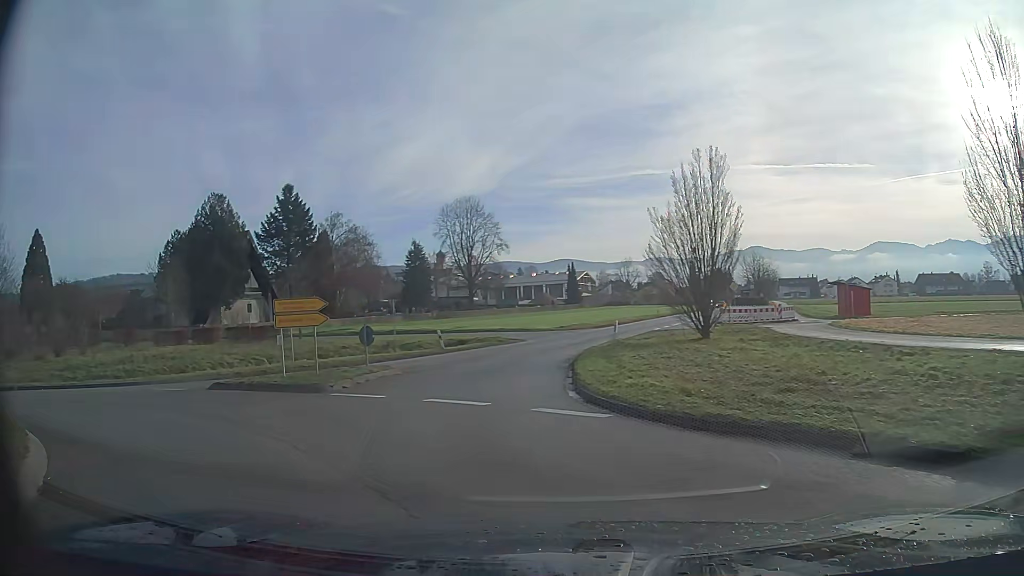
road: primary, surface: asphalt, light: Day
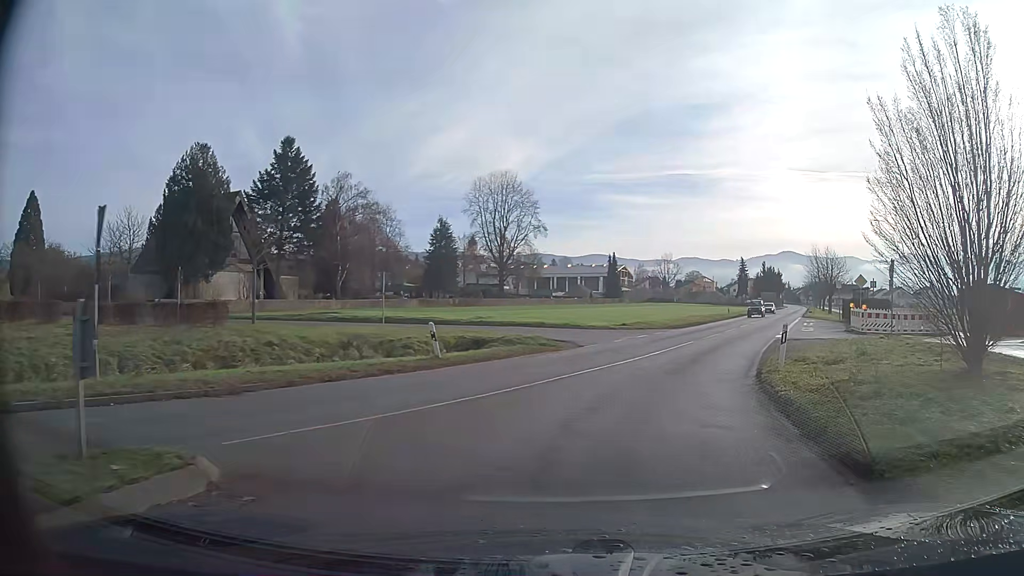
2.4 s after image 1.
(-0.5, +15.5) m; +3°
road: secondary
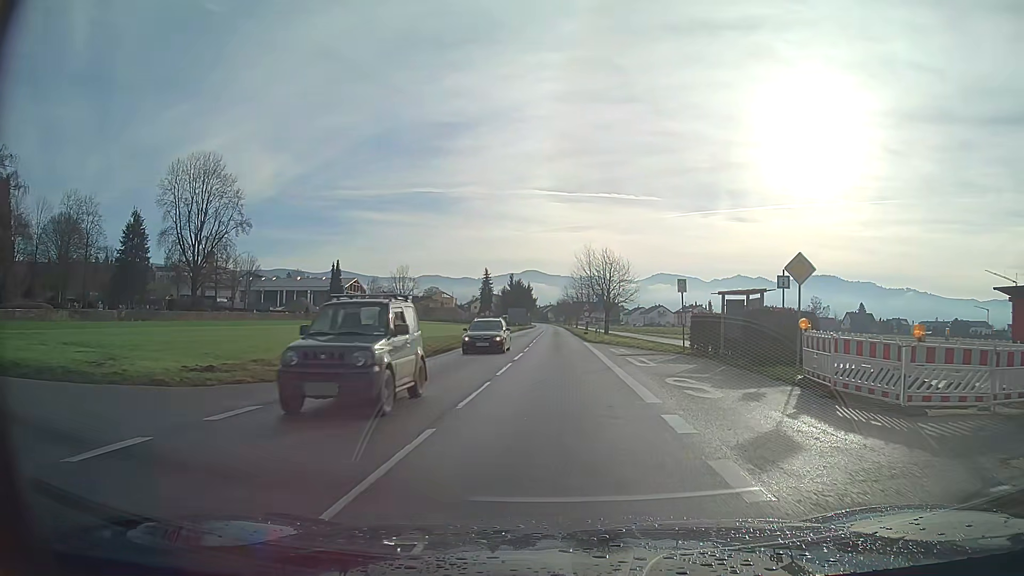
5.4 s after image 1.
(+5.1, +23.1) m; +19°
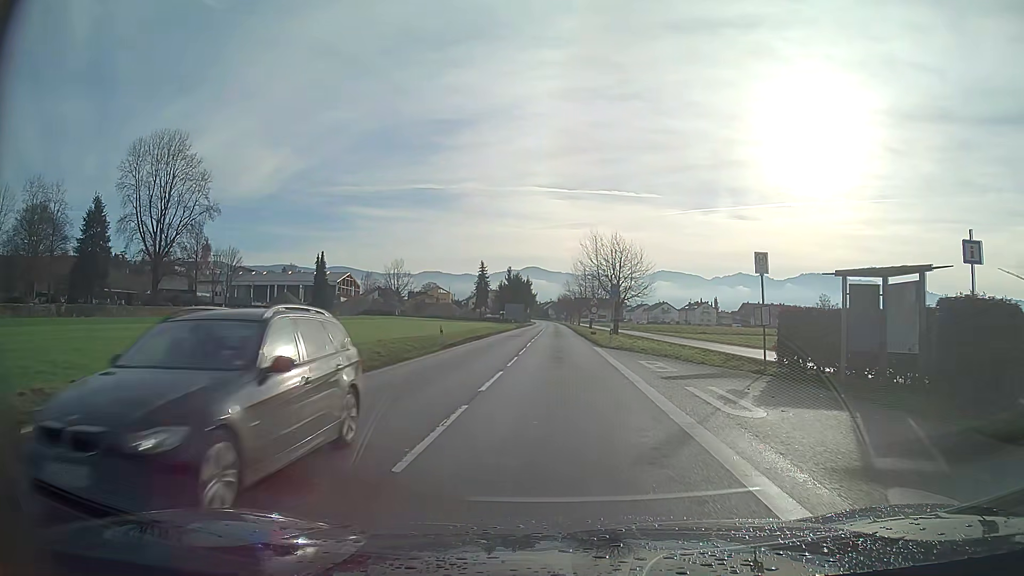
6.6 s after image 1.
(0.0, +10.6) m; 0°
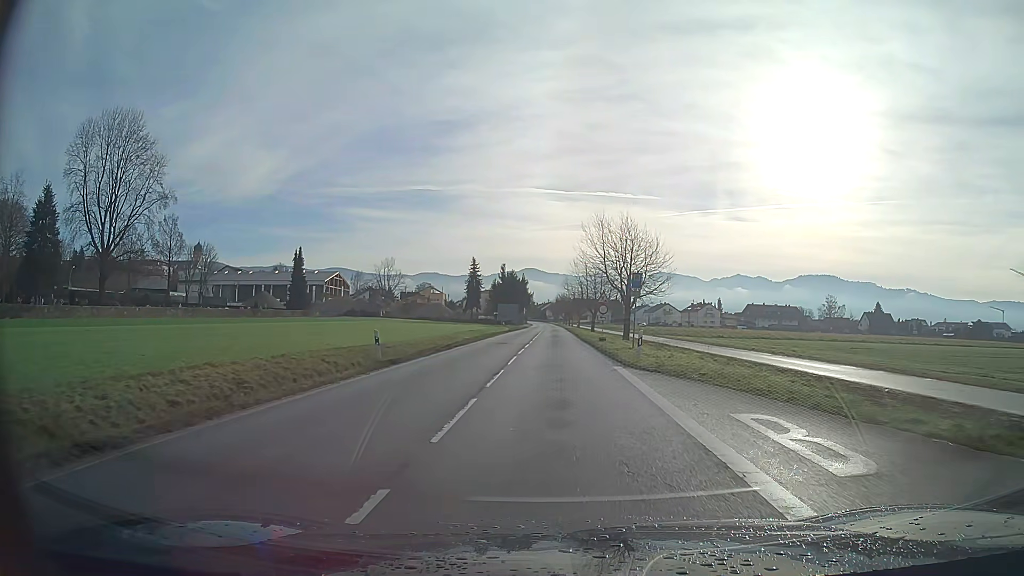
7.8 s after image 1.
(0.0, +11.3) m; 0°
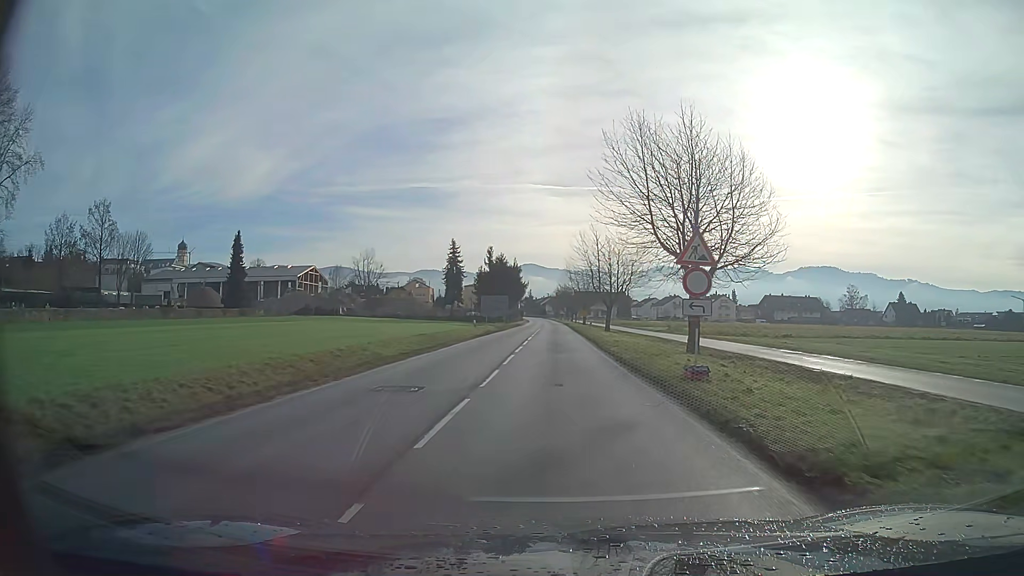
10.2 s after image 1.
(0.0, +25.7) m; 0°
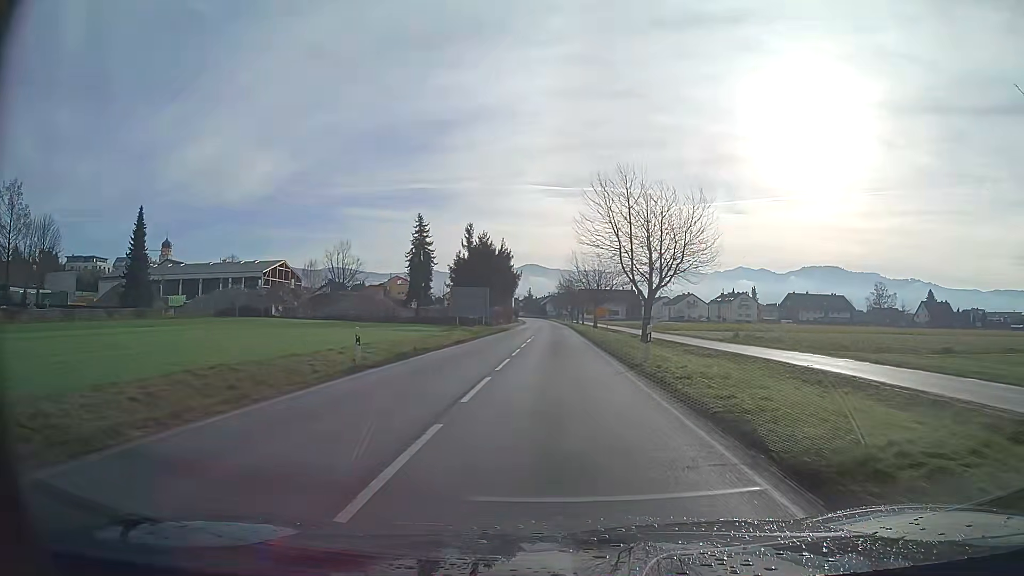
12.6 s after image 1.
(0.0, +27.2) m; 0°
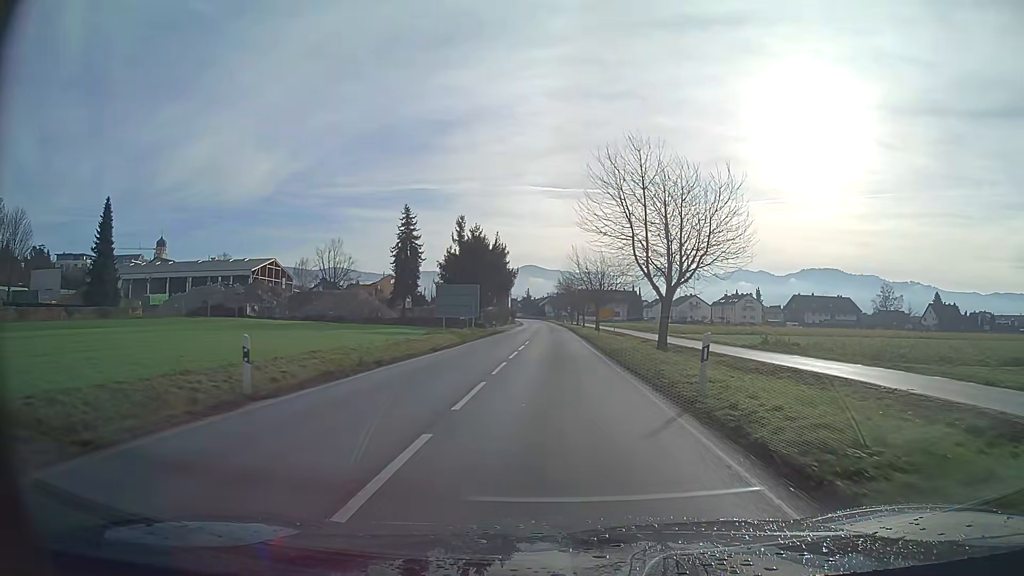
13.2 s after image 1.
(0.0, +6.8) m; 0°
(0, +10) (0, +20) (0, +30) (0, +40) (0, +50) (0, +60) (0, +70) (0, +80) (0, +90) (-1, +100) m
